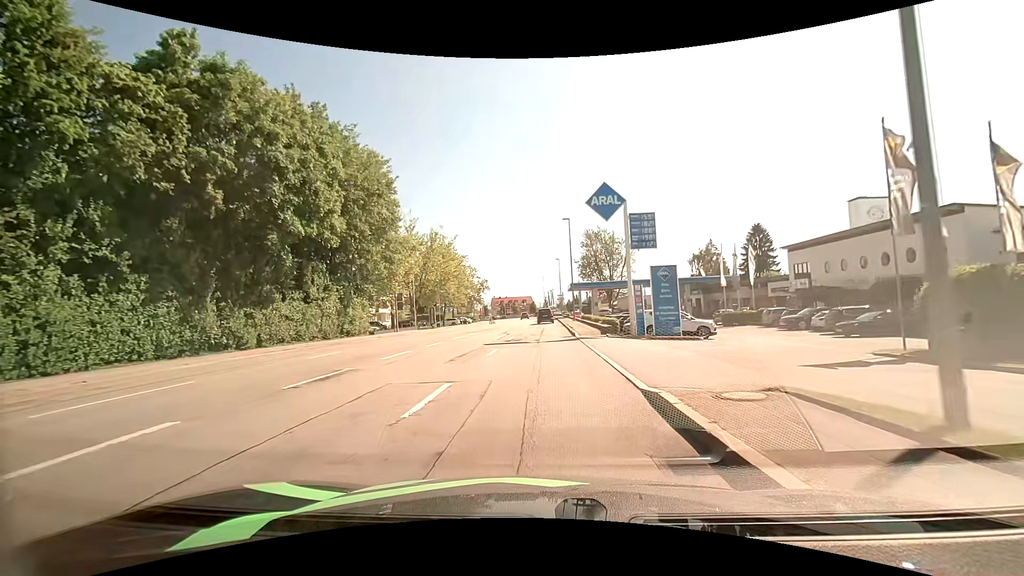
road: tertiary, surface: asphalt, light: Day
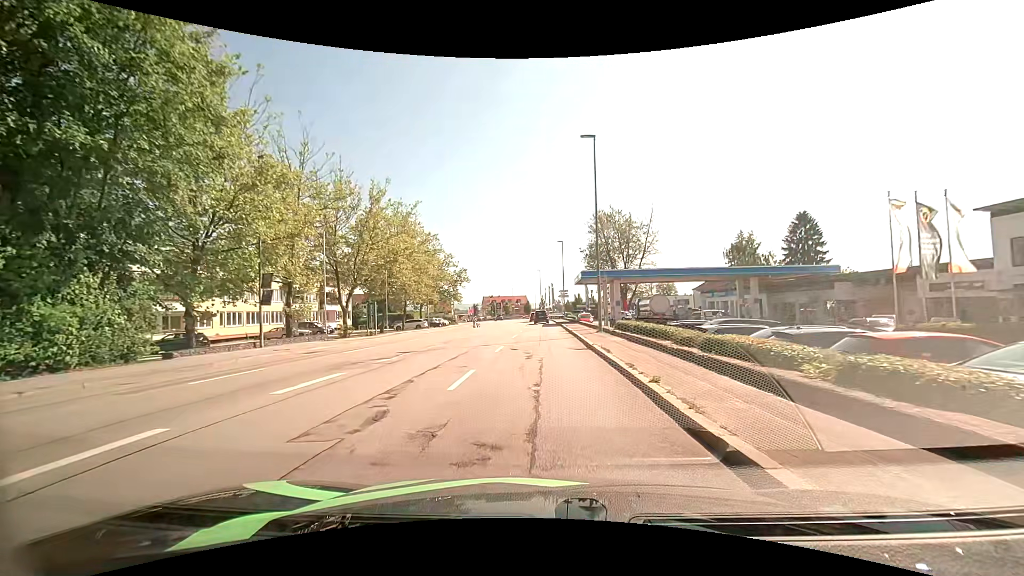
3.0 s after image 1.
(+0.1, +23.7) m; +1°
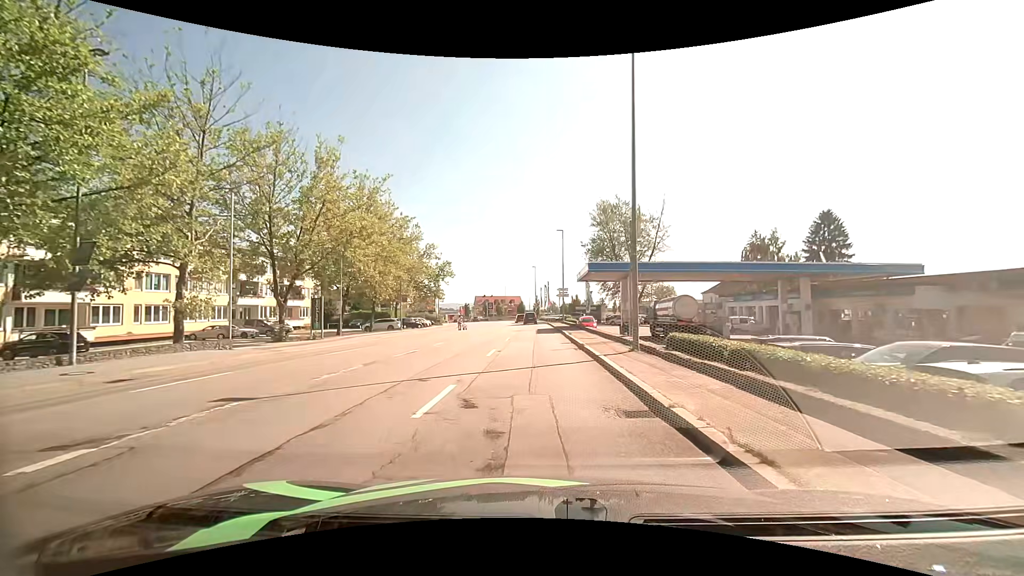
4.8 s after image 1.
(-0.1, +10.2) m; -1°
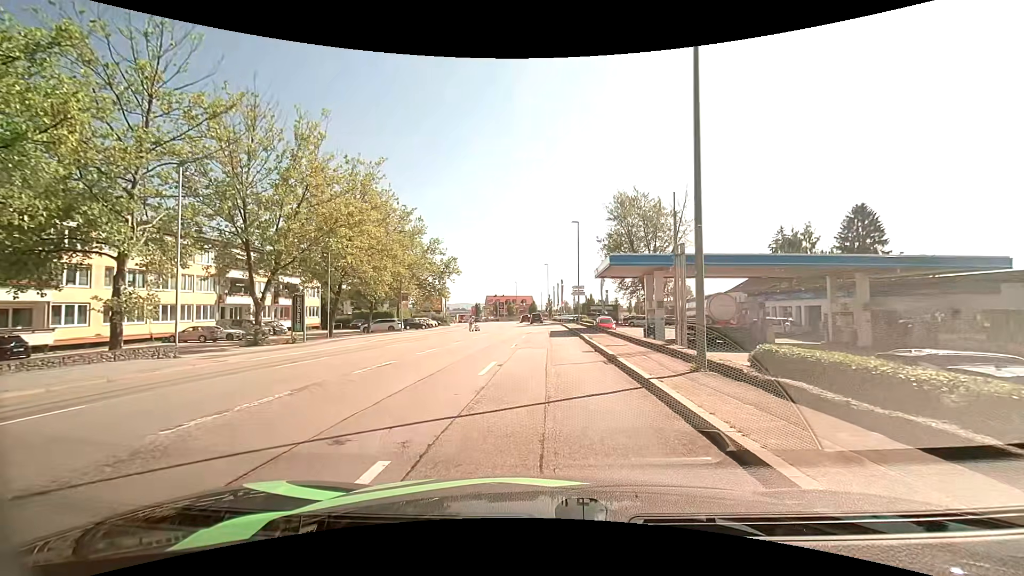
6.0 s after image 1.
(0.0, +4.7) m; 0°
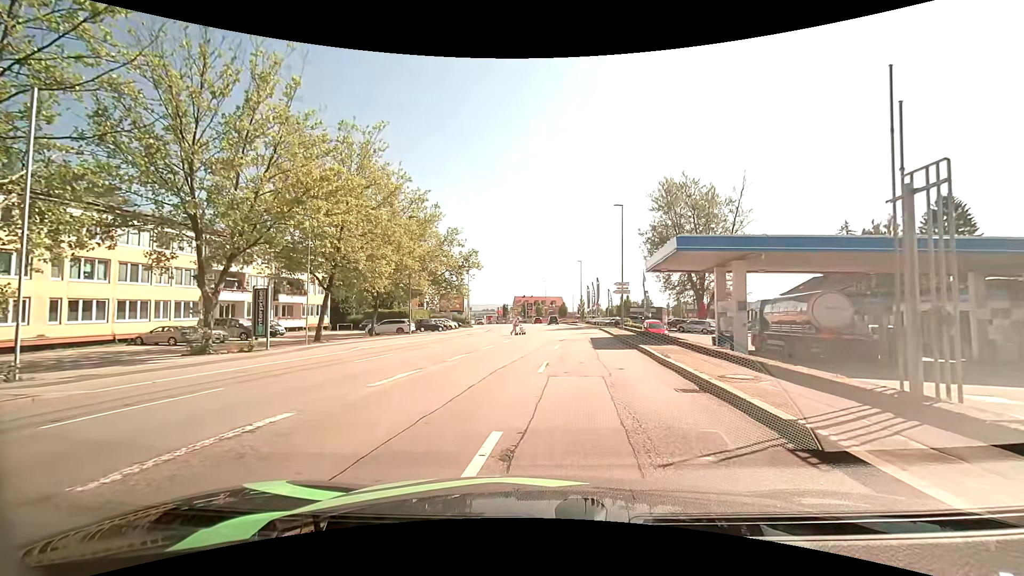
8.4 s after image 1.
(-0.5, +8.2) m; -5°
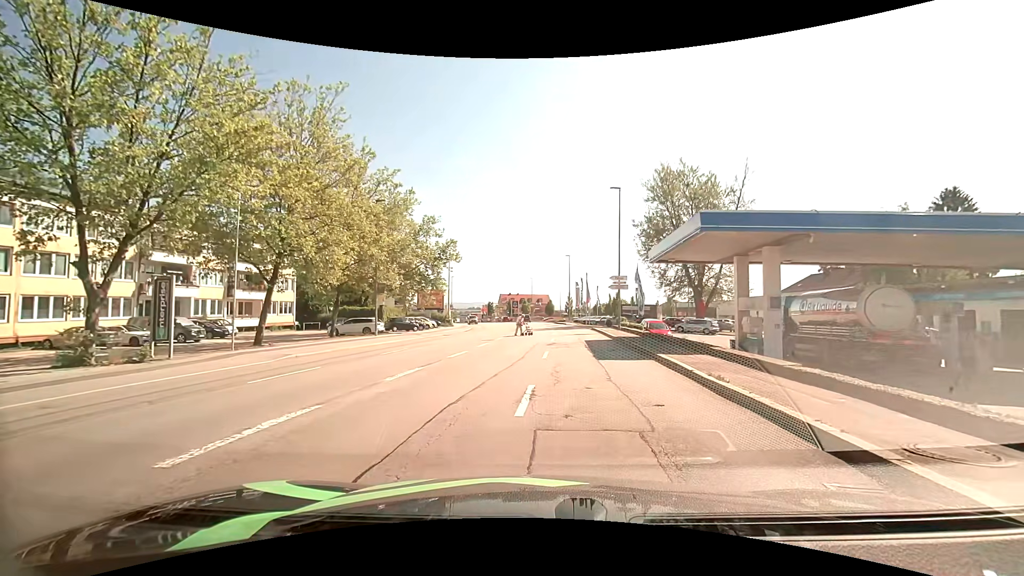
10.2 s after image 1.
(+0.1, +5.3) m; +1°
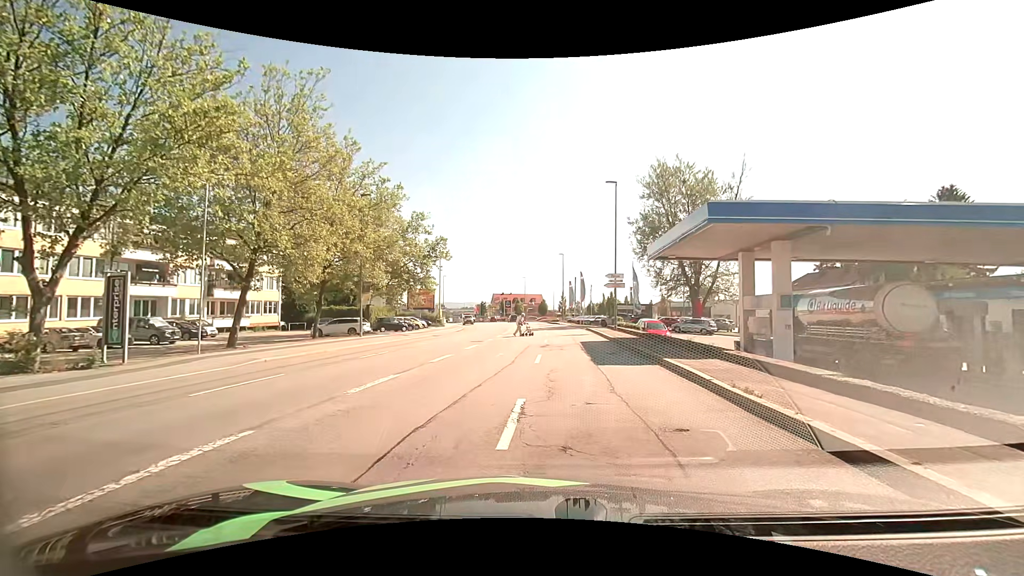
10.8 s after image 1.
(+0.1, +1.6) m; +3°
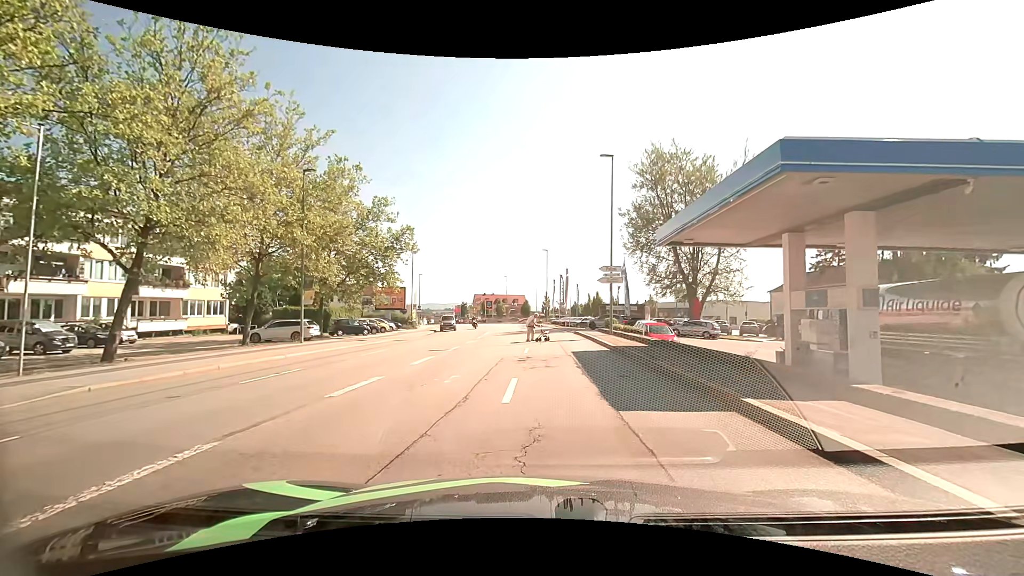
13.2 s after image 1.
(+0.1, +6.1) m; +1°
